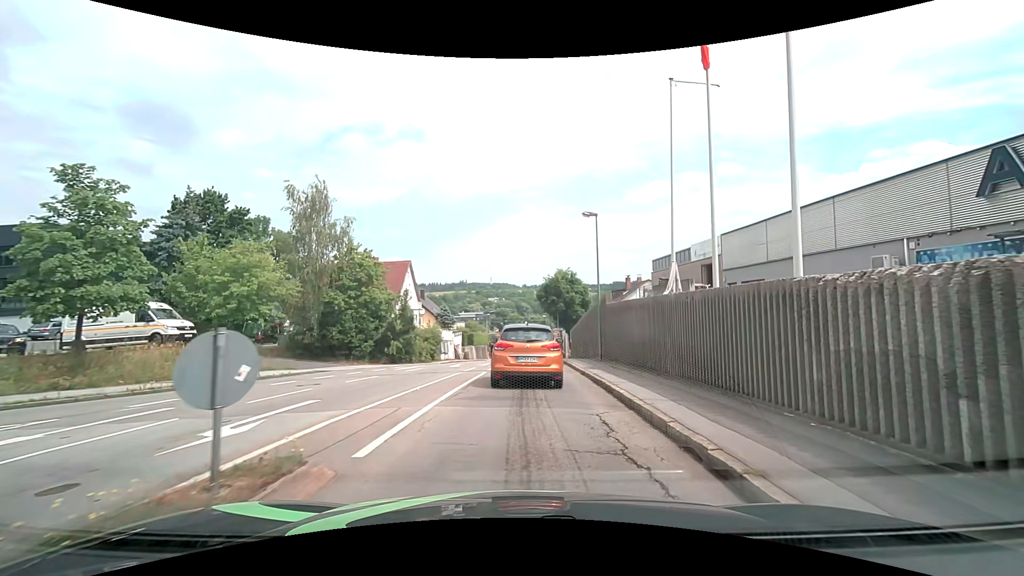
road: tertiary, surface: asphalt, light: Day
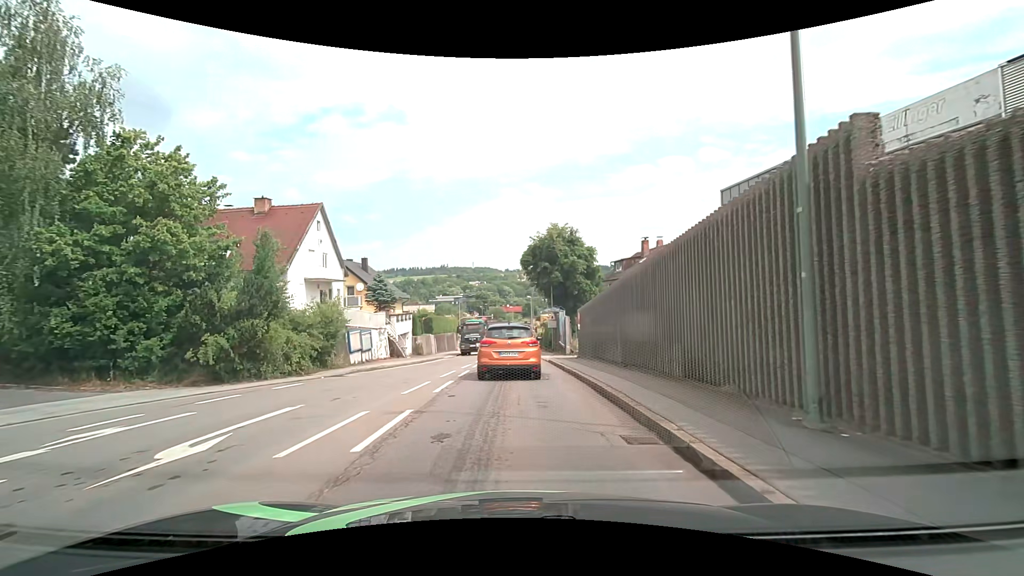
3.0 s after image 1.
(+0.5, +20.7) m; +2°
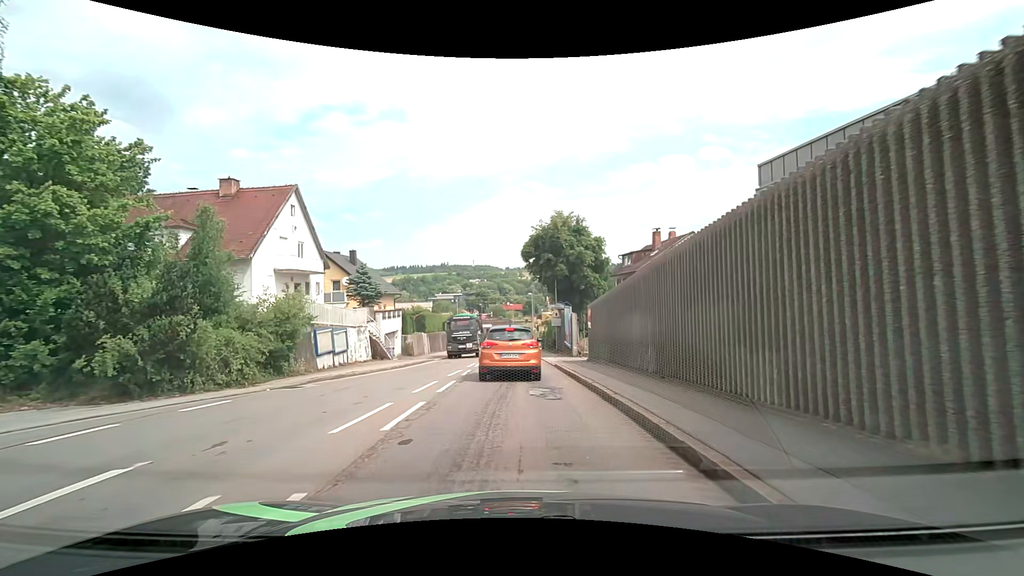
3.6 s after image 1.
(0.0, +4.3) m; -1°
